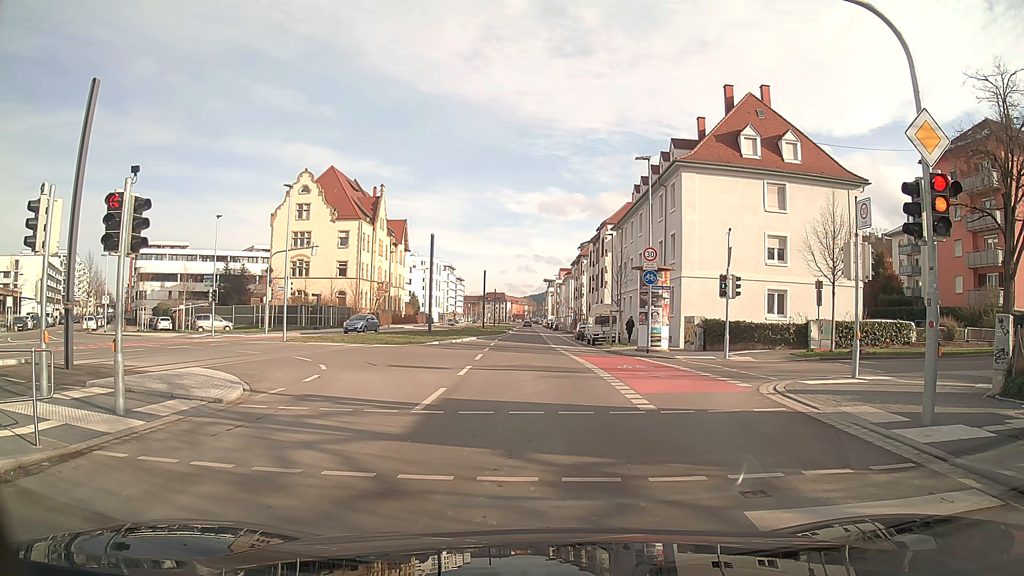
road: secondary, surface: asphalt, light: Day
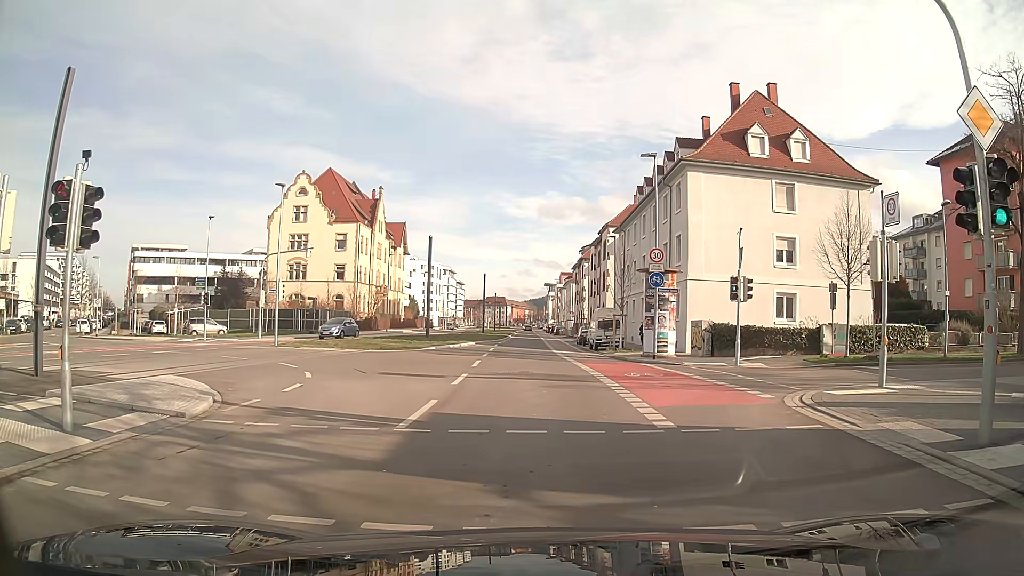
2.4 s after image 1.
(0.0, +1.5) m; +1°
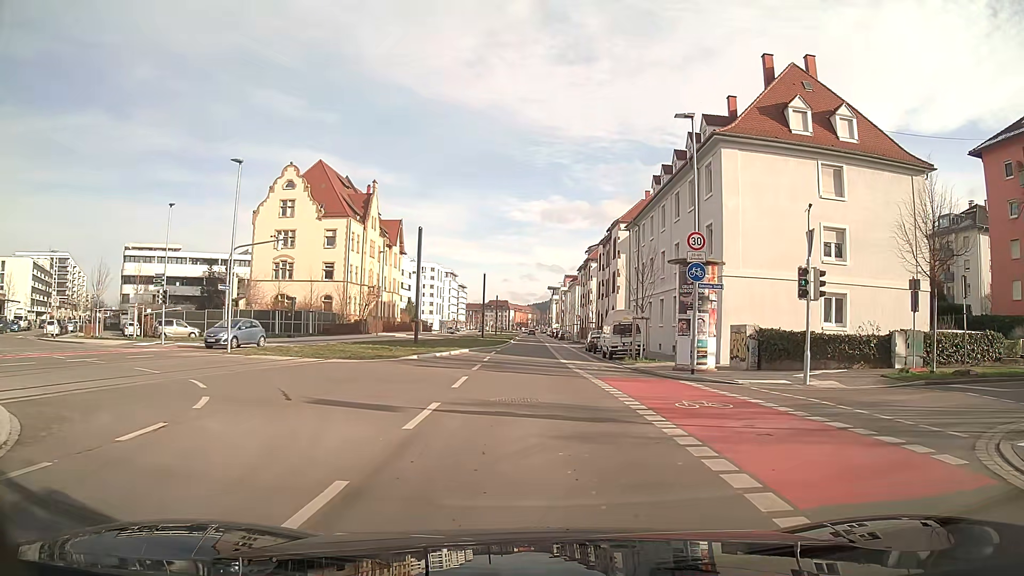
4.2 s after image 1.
(0.0, +6.3) m; -1°
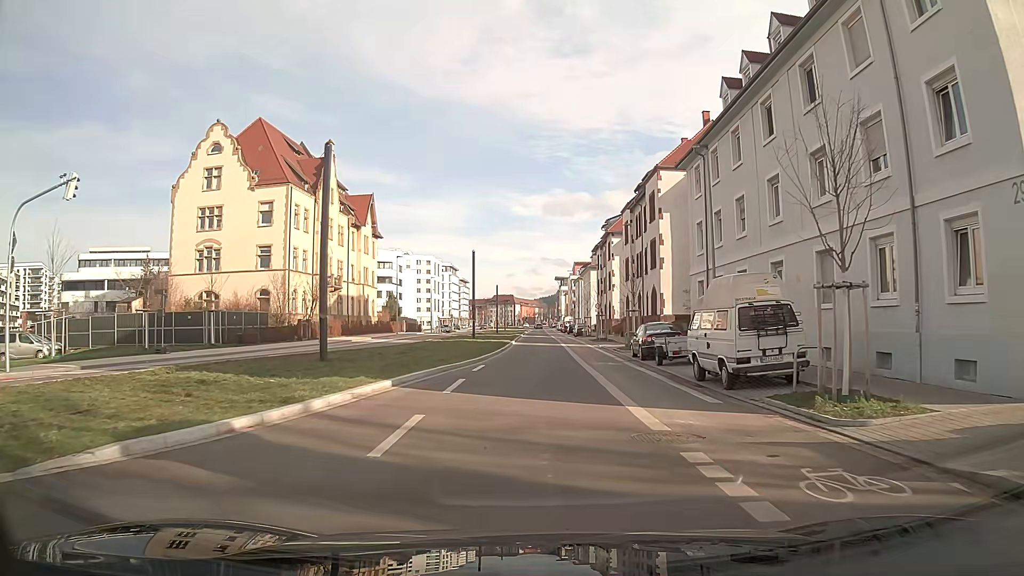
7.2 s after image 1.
(0.0, +20.5) m; 0°
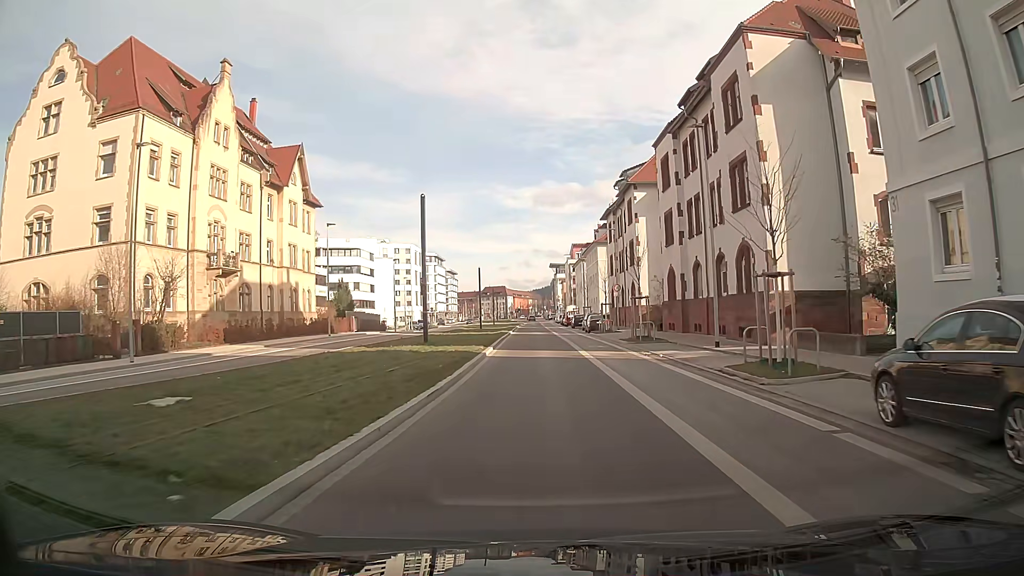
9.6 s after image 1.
(0.0, +22.7) m; 0°
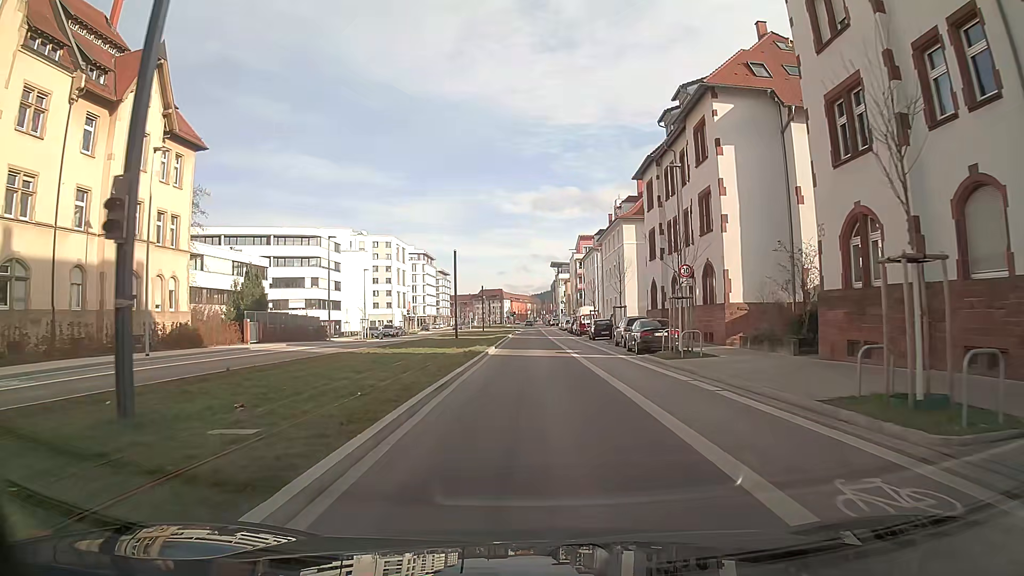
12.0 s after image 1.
(+0.1, +24.6) m; 0°
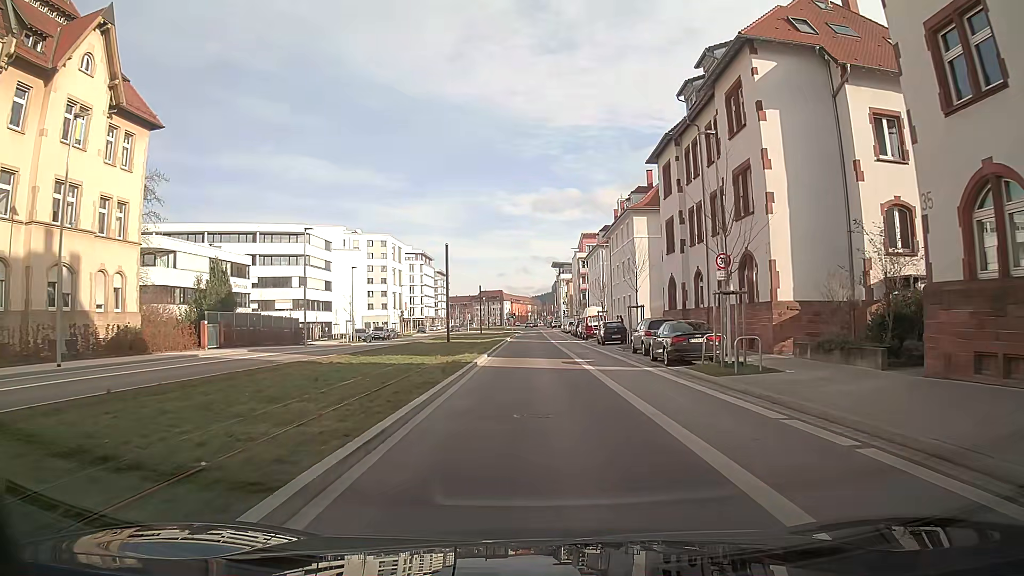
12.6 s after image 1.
(0.0, +5.8) m; 0°
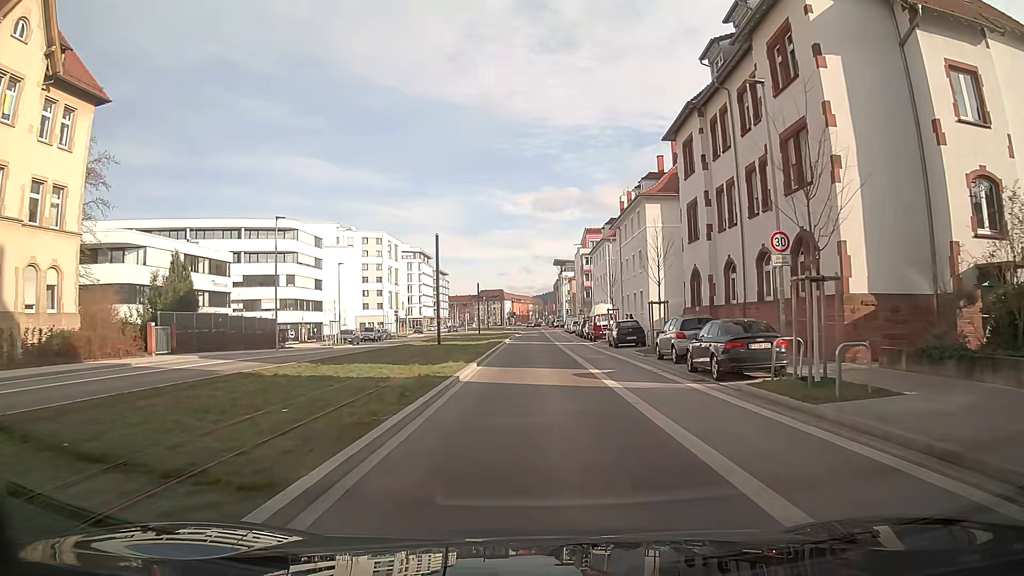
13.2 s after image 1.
(0.0, +5.6) m; 0°
(0, +10) (0, +20) (0, +30) (0, +40) (0, +50) (0, +60) (0, +70) (0, +80) (0, +90) (0, +100) m
